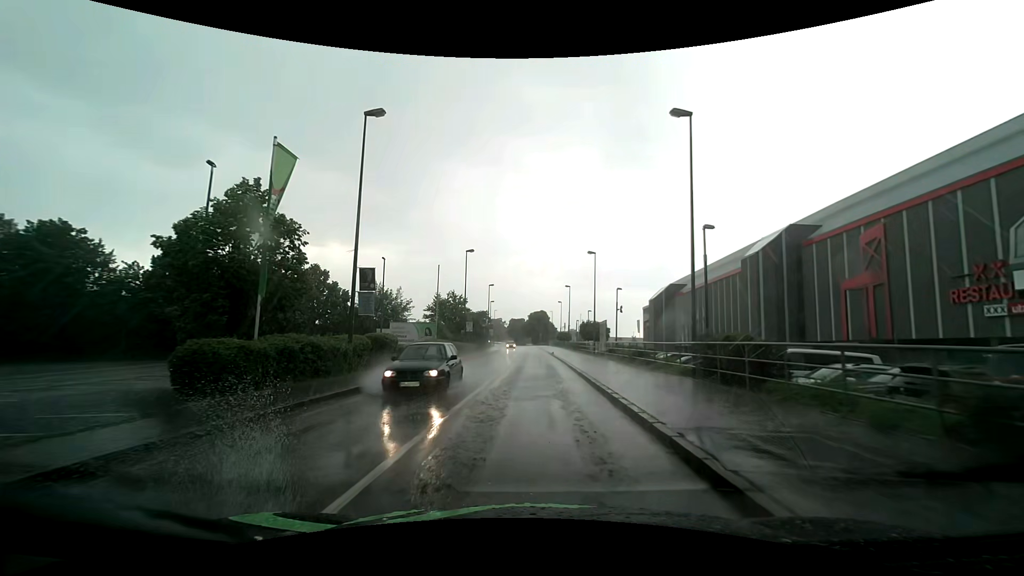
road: tertiary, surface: asphalt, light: Day
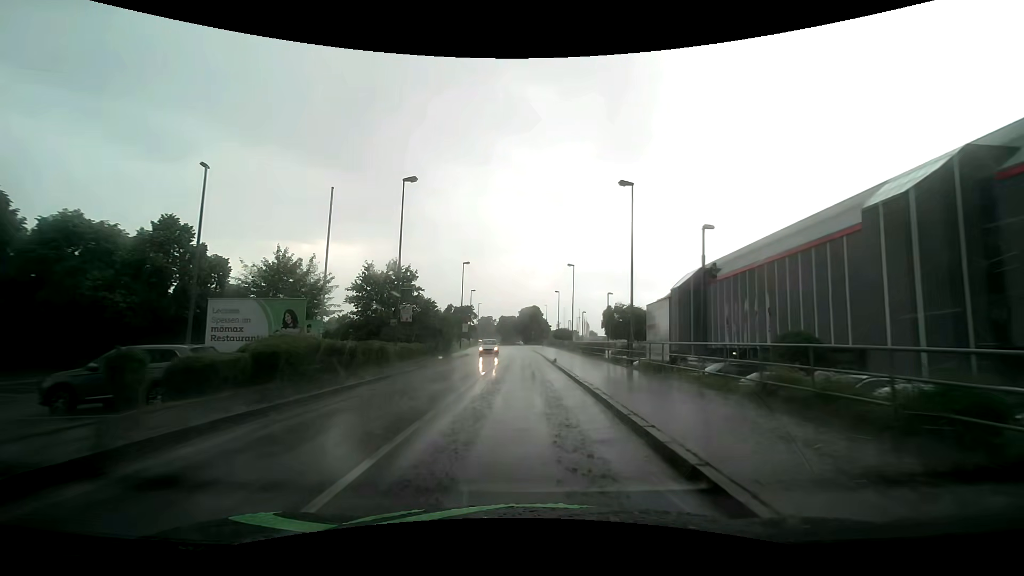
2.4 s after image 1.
(+0.2, +21.5) m; +1°
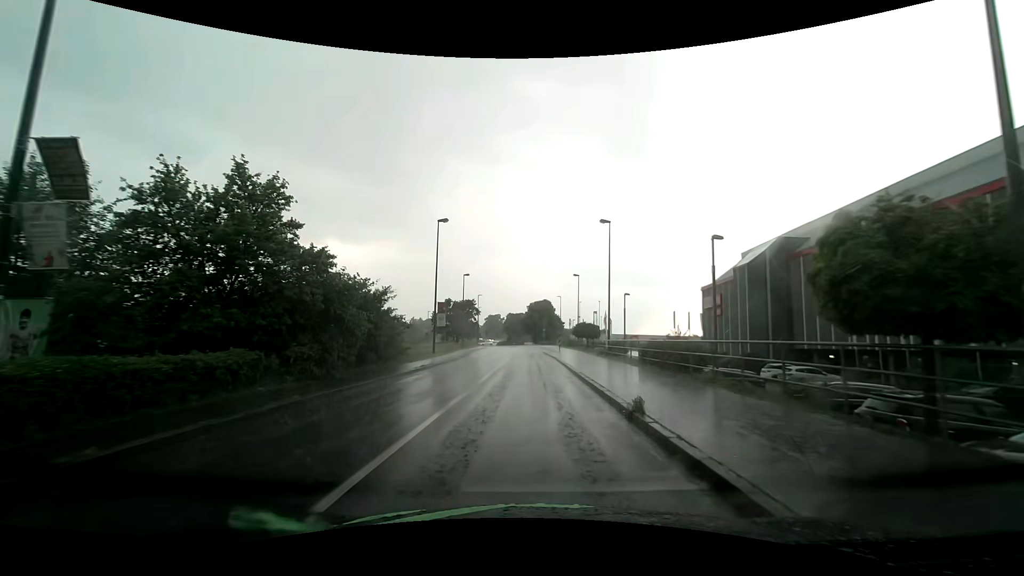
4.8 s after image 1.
(-0.1, +20.5) m; -1°
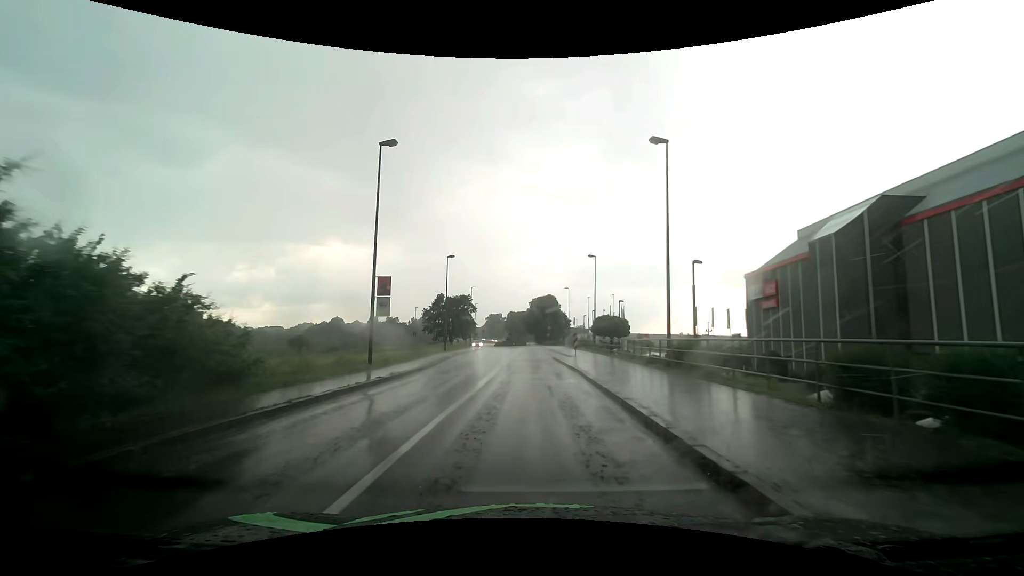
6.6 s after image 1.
(-0.1, +15.0) m; -1°
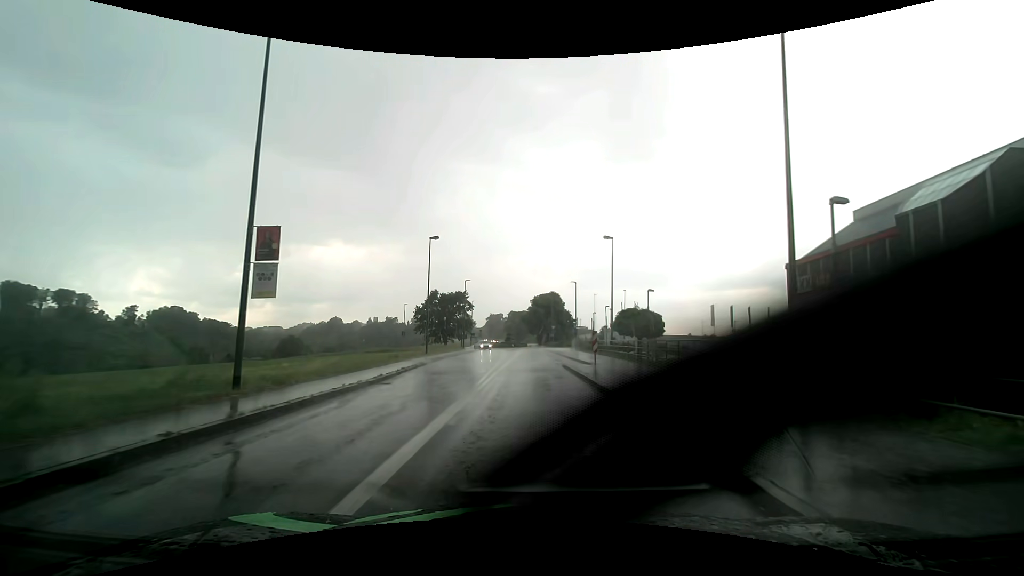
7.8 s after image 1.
(0.0, +9.9) m; 0°
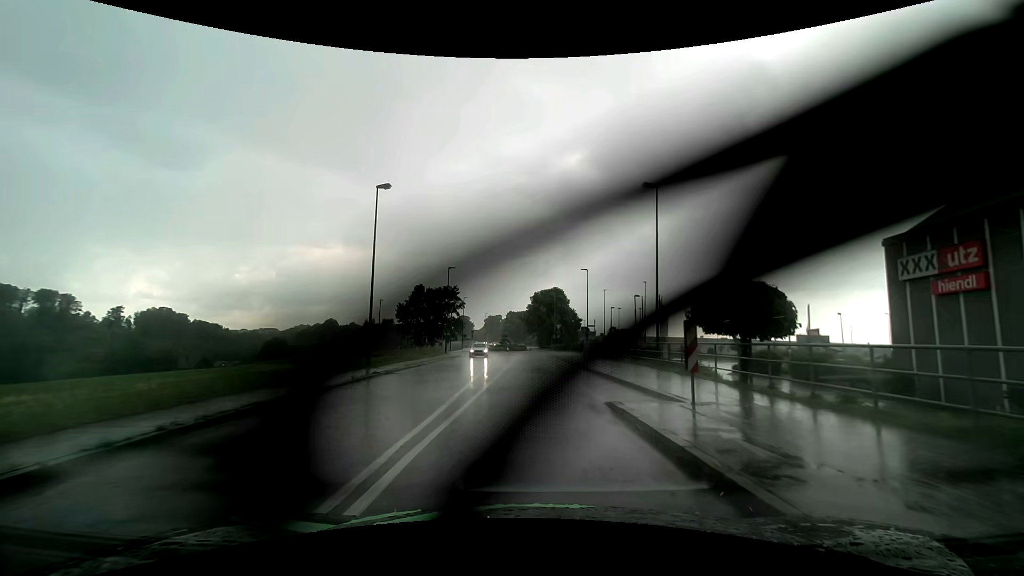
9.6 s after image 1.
(0.0, +14.8) m; 0°
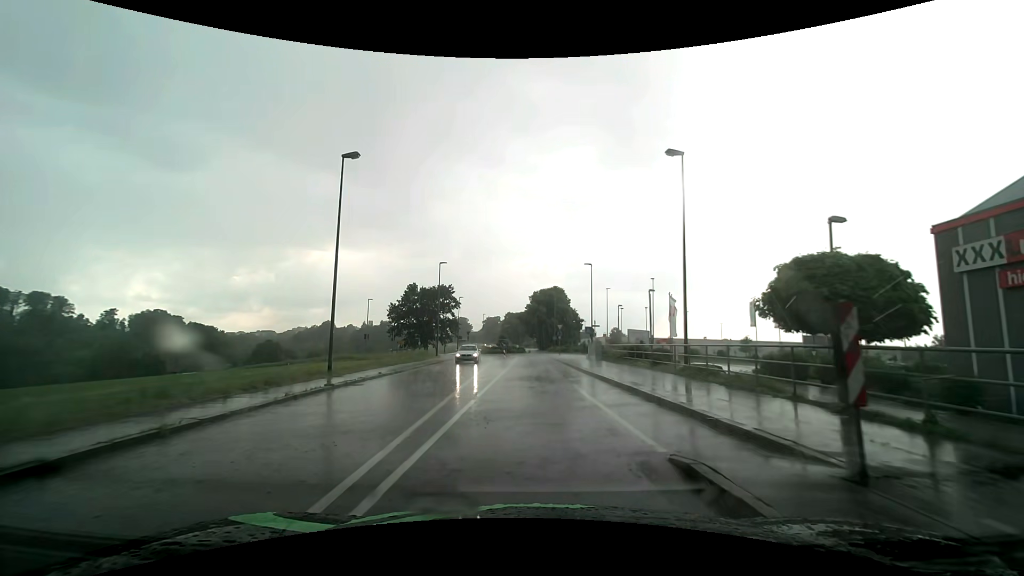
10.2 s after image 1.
(0.0, +5.0) m; 0°
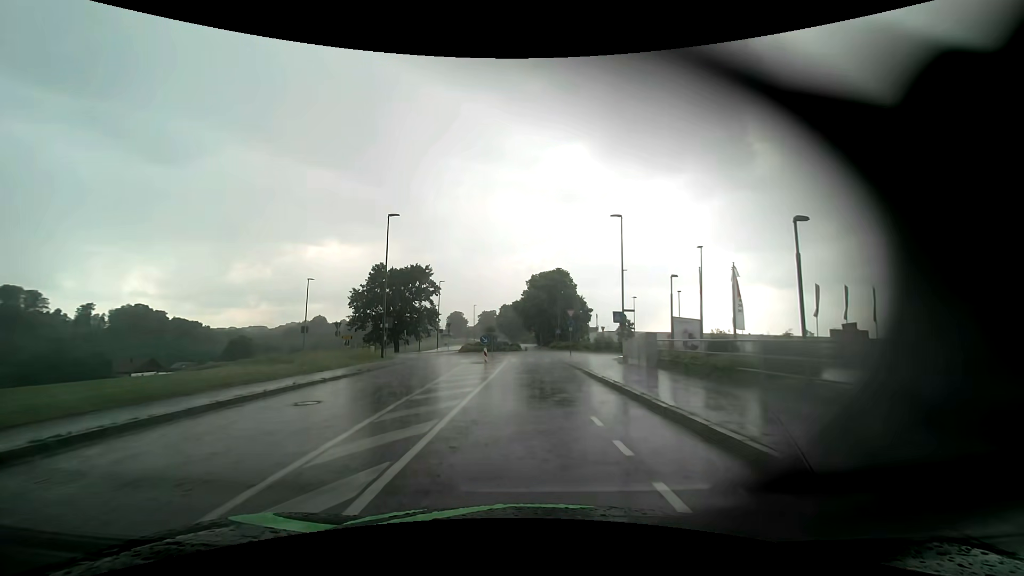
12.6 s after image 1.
(0.0, +18.5) m; 0°
(0, +10) (0, +20) (0, +30) (0, +40) (+3, +49) (+5, +59) (+1, +68) (-3, +77) (-3, +87) (-4, +97) m
